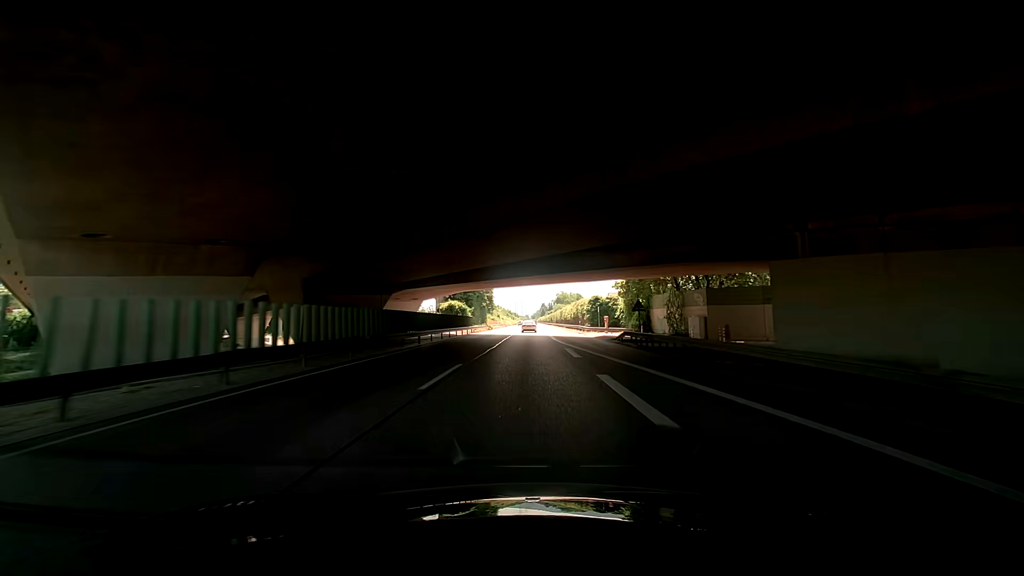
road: trunk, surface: asphalt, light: Day
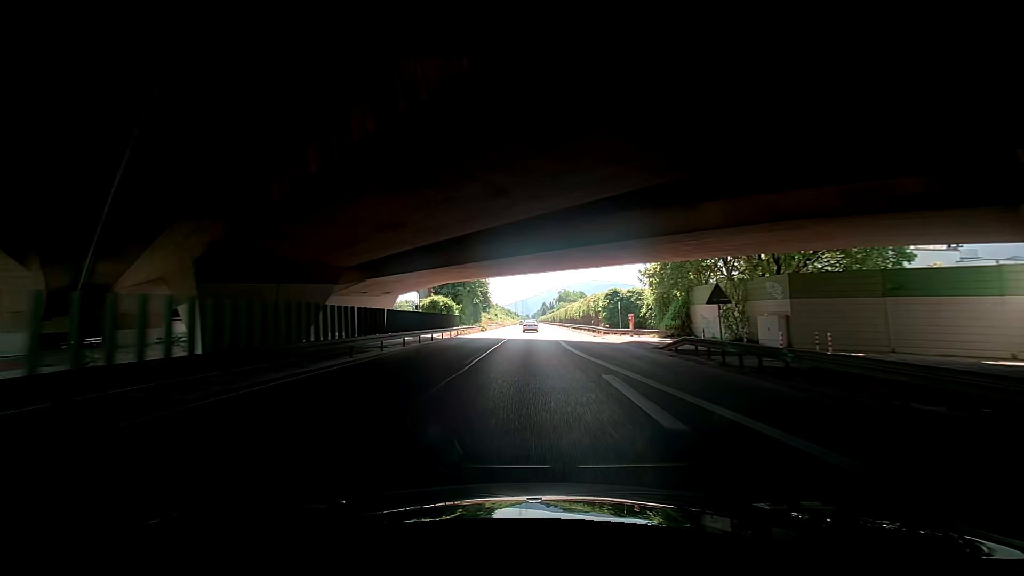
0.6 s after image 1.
(0.0, +12.3) m; 0°
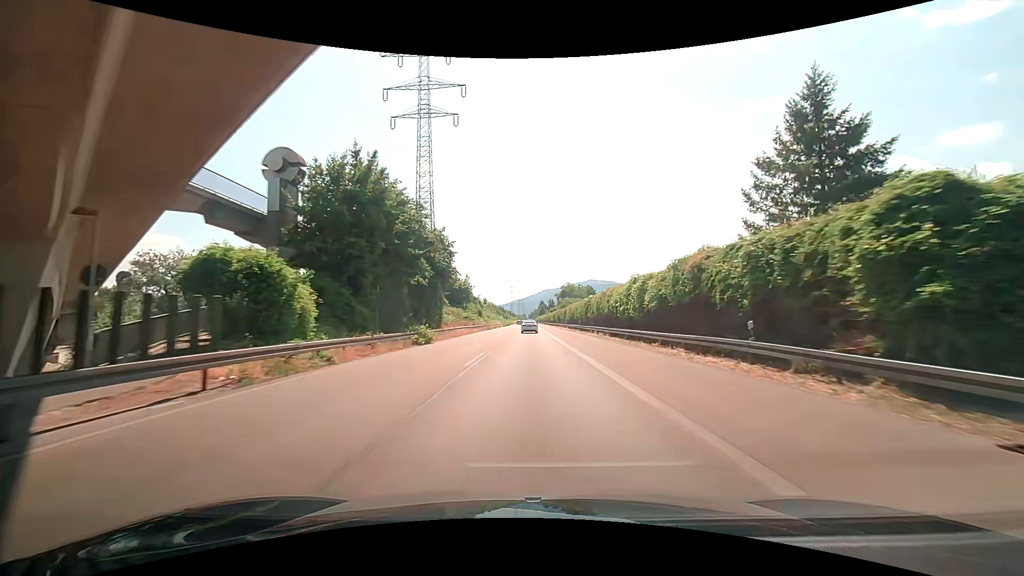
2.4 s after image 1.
(-0.4, +37.1) m; -1°
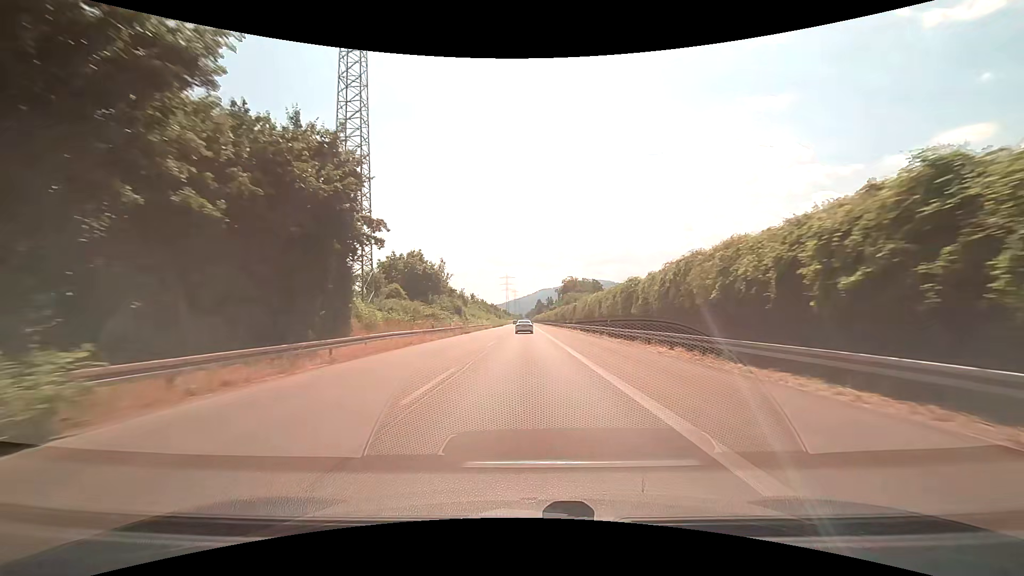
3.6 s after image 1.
(+0.9, +24.9) m; +3°
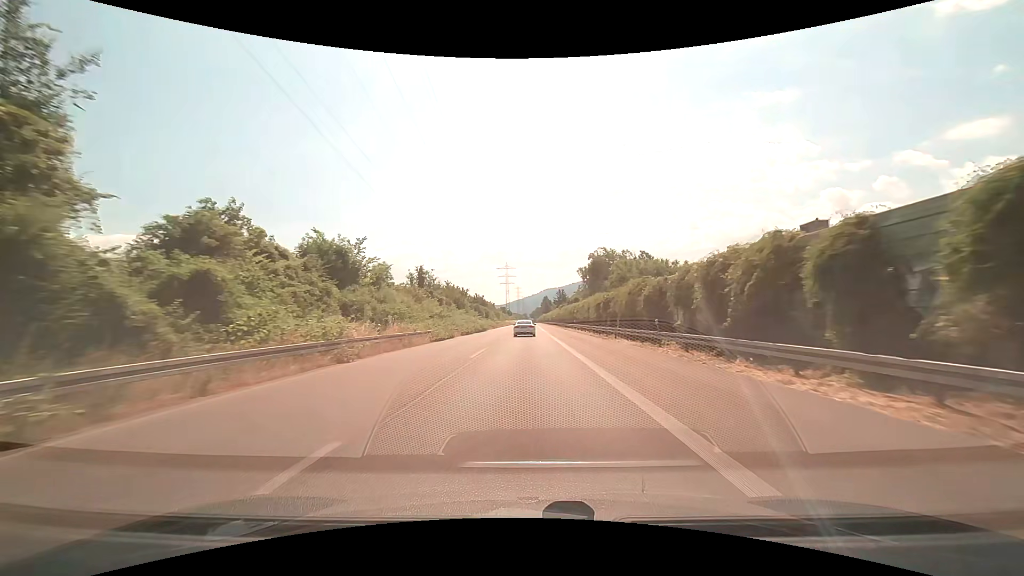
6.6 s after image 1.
(-0.1, +62.5) m; -1°
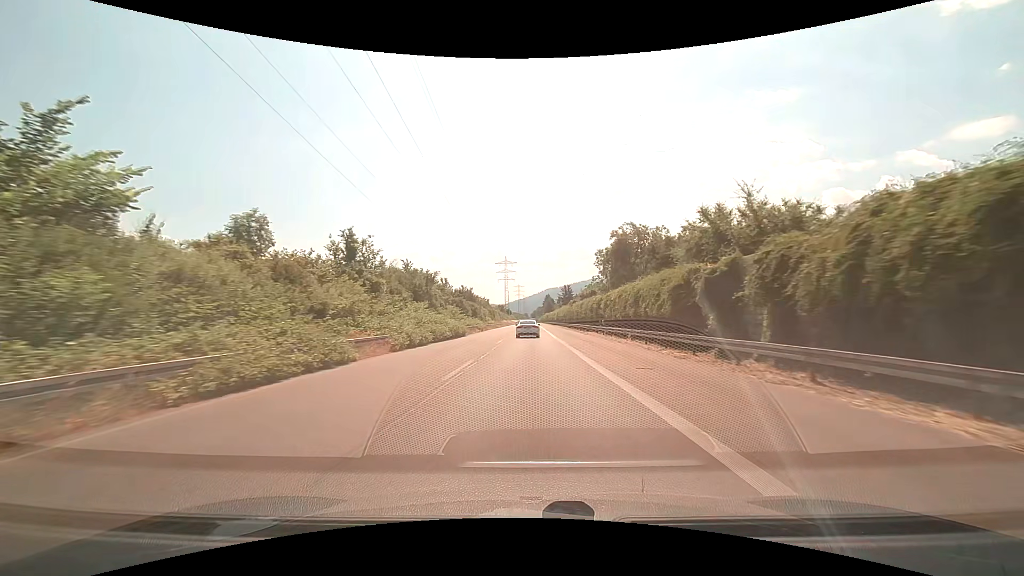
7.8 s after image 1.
(0.0, +24.7) m; 0°
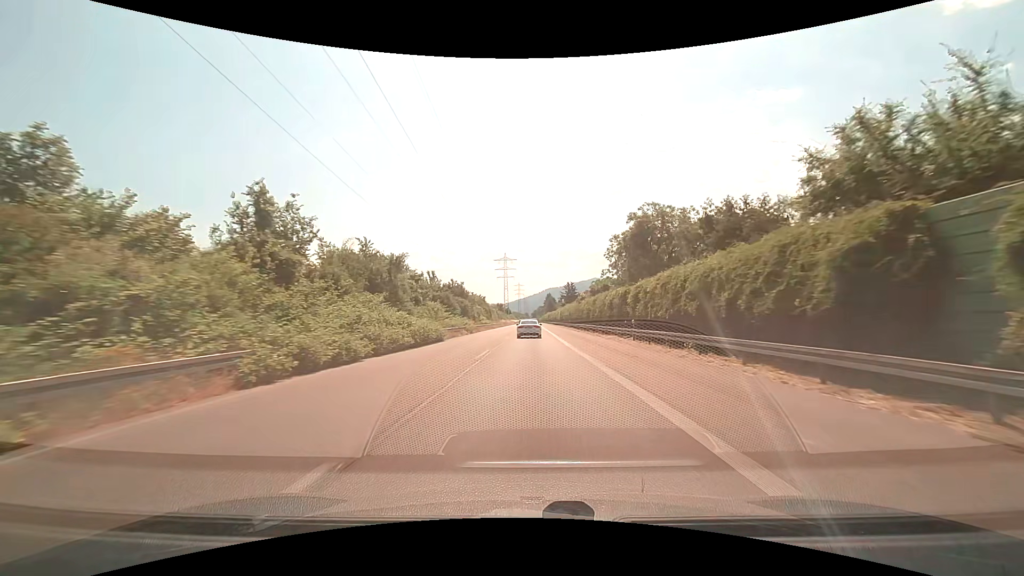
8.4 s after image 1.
(0.0, +12.3) m; 0°
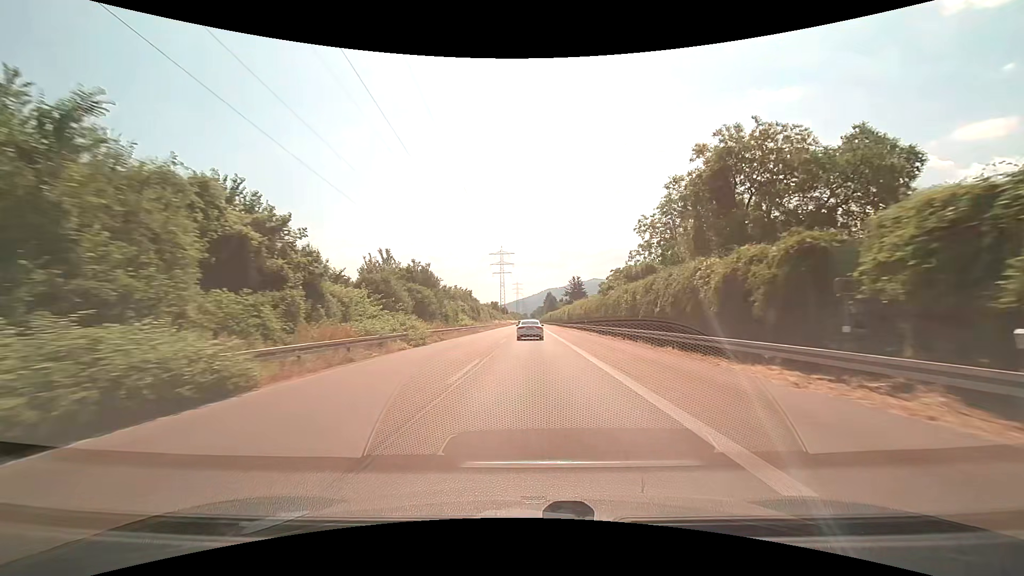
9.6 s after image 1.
(+0.1, +24.4) m; 0°
(0, +10) (0, +20) (0, +30) (0, +40) (0, +50) (0, +60) (0, +70) (0, +80) (0, +90) (0, +100) m
